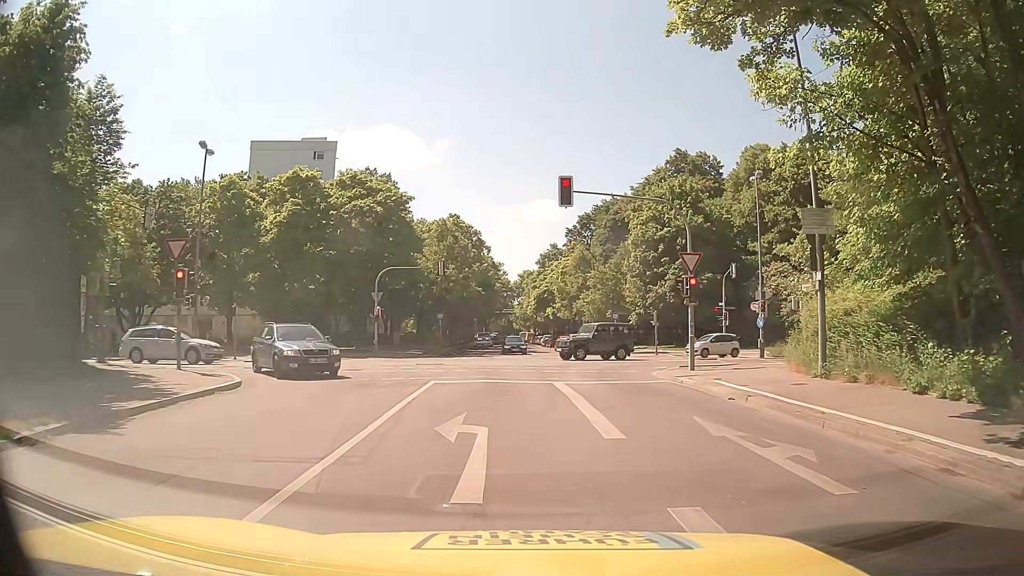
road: residential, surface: asphalt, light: Day
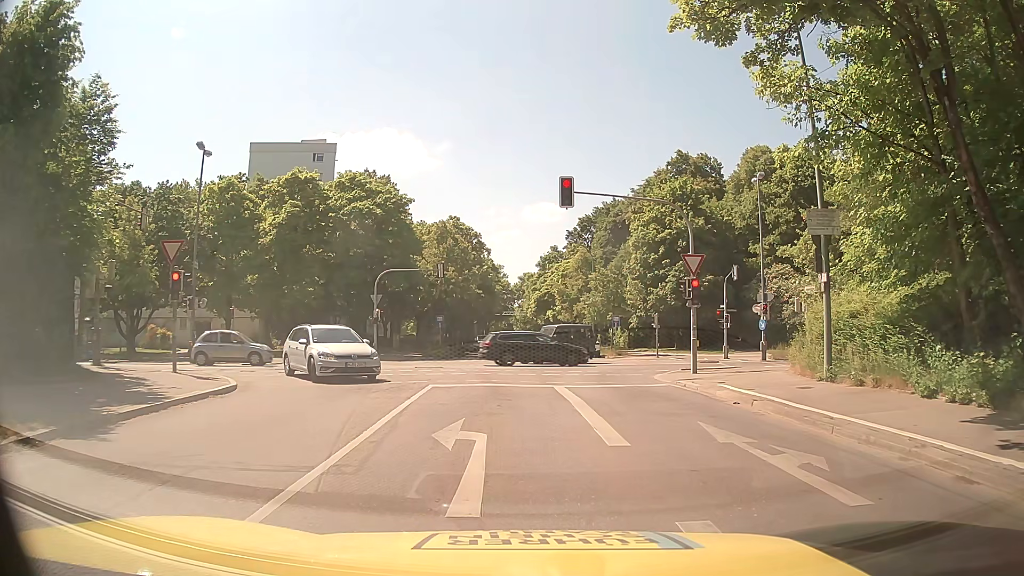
(0.0, +0.4) m; 0°
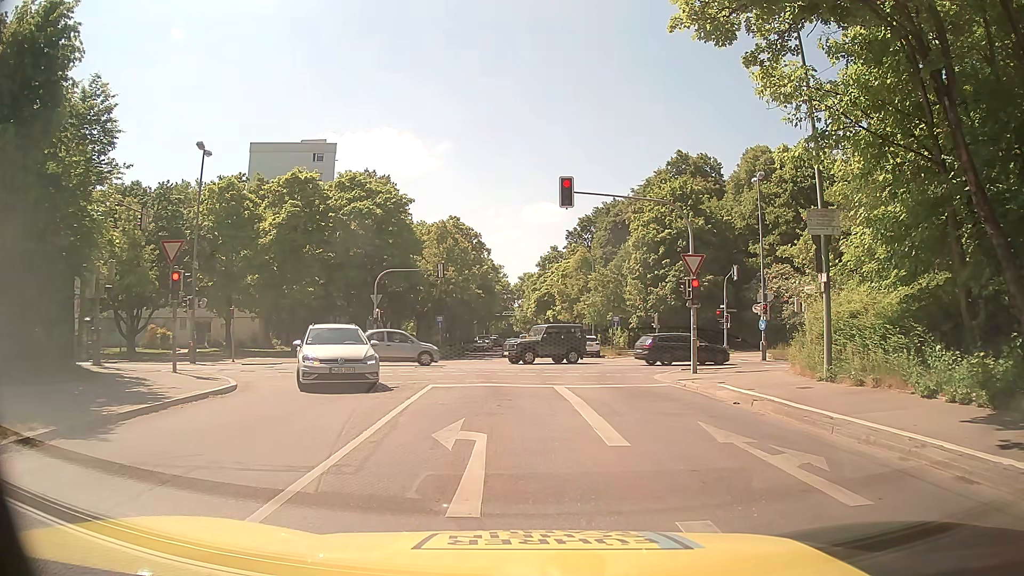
(0.0, 0.0) m; 0°
